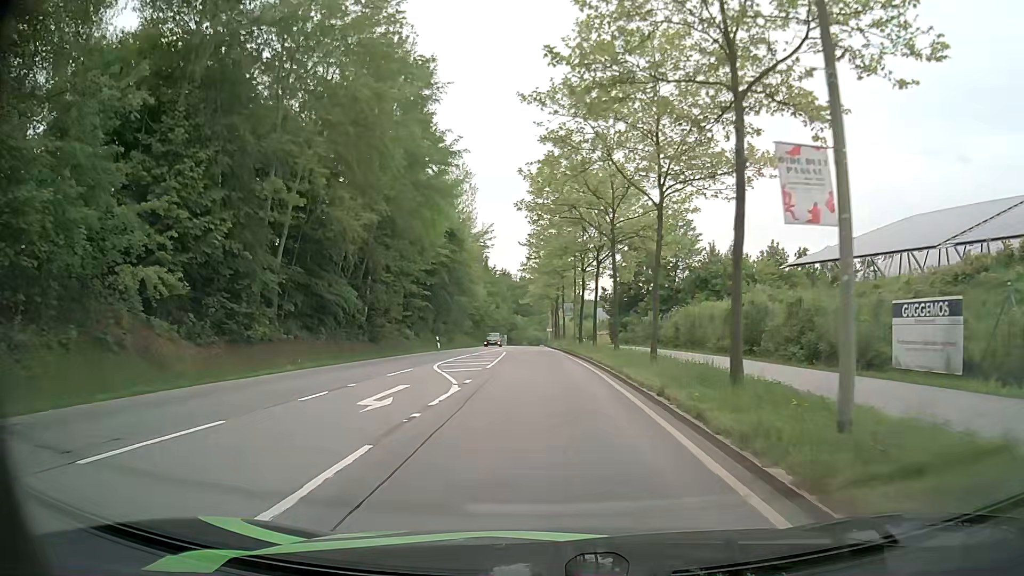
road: secondary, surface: asphalt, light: Day
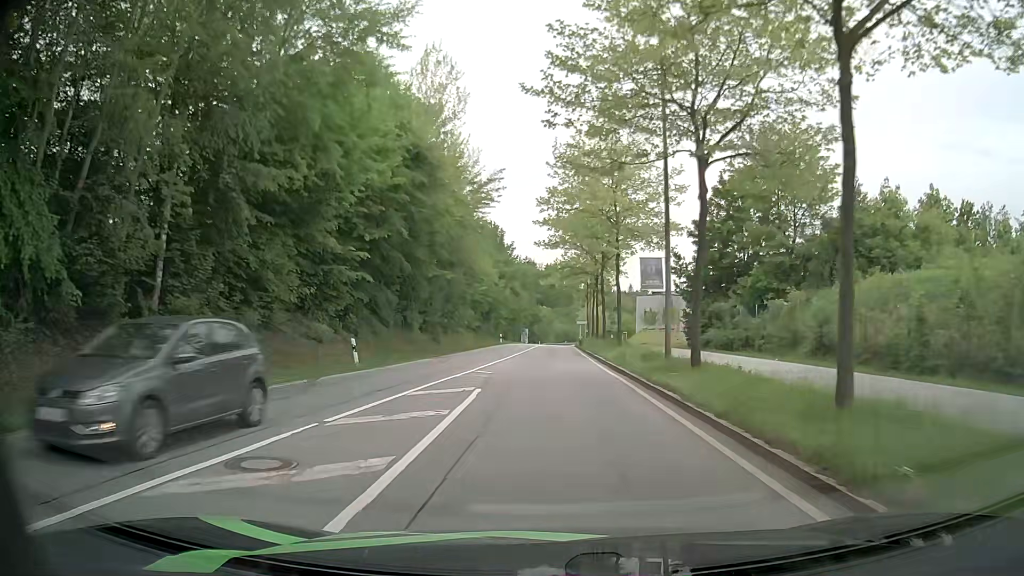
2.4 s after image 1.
(-0.4, +27.7) m; -2°
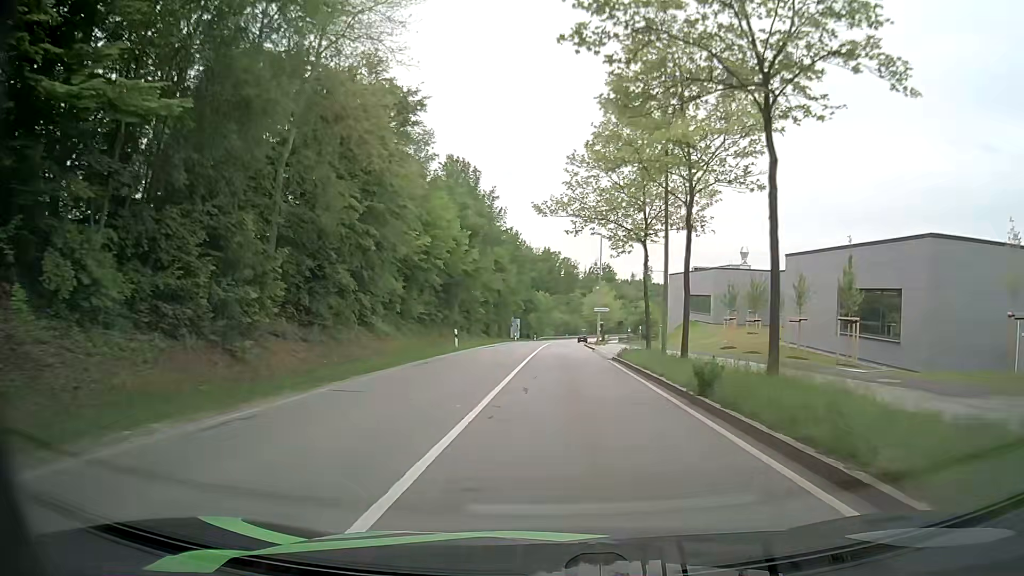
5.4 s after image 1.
(-0.3, +36.5) m; 0°
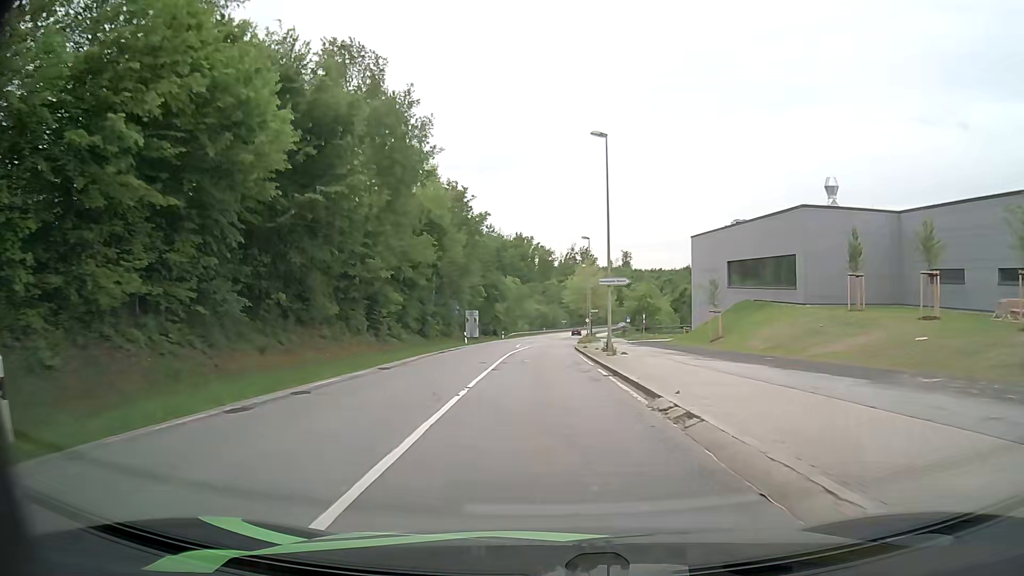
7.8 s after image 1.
(+0.7, +31.1) m; +2°
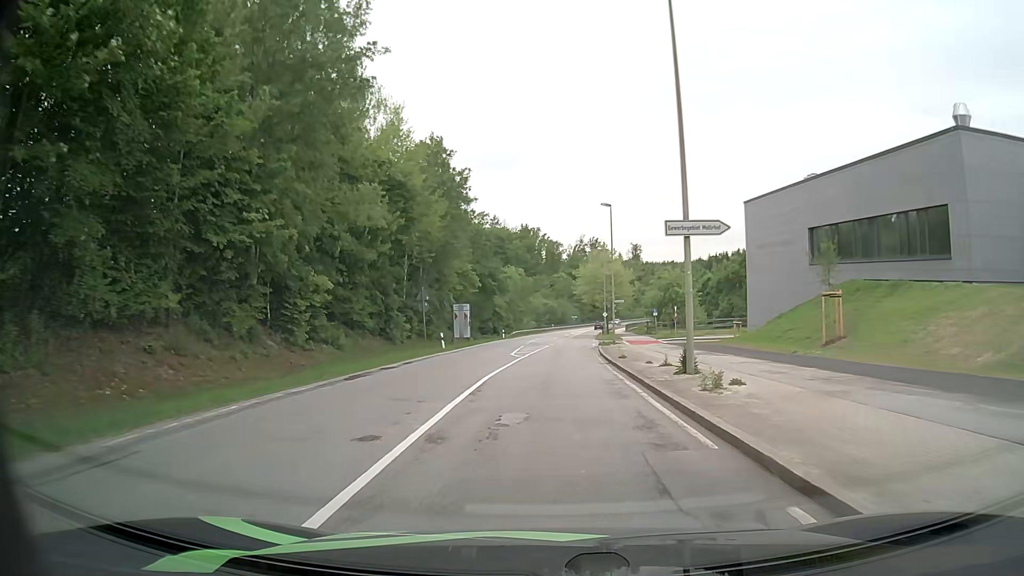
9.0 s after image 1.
(0.0, +16.3) m; 0°
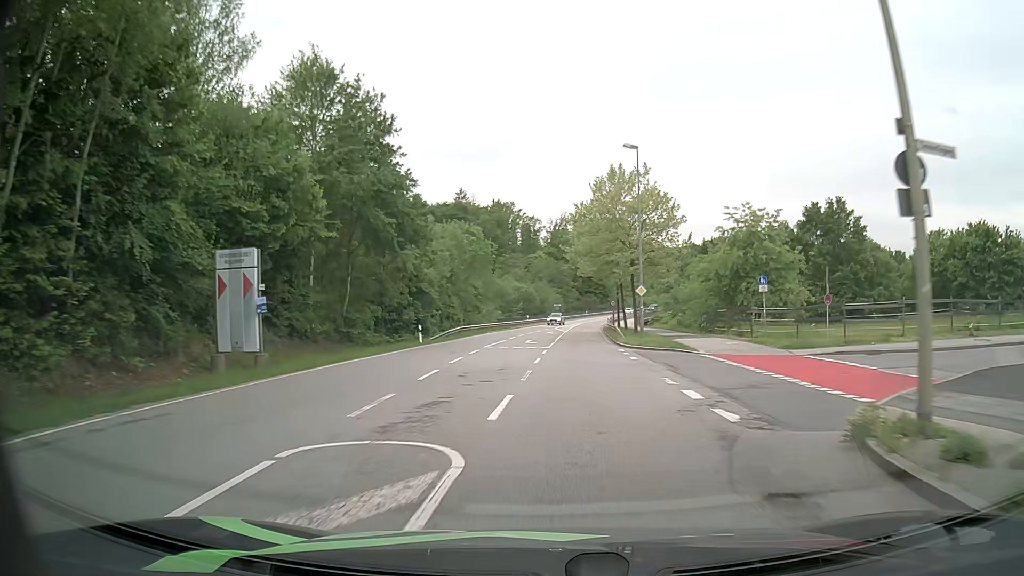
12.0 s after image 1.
(+0.5, +43.1) m; +2°
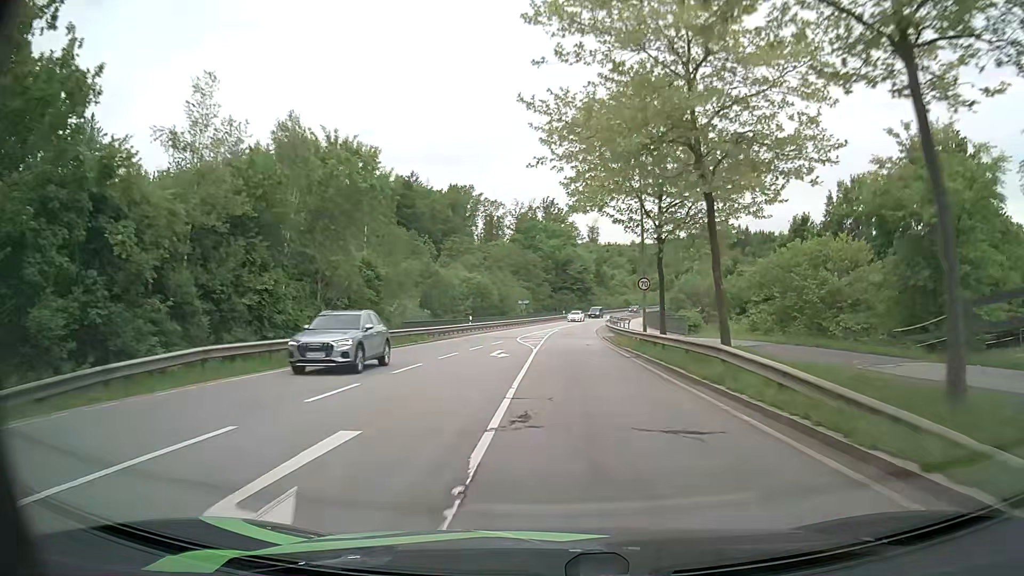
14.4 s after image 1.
(+0.7, +36.2) m; +2°
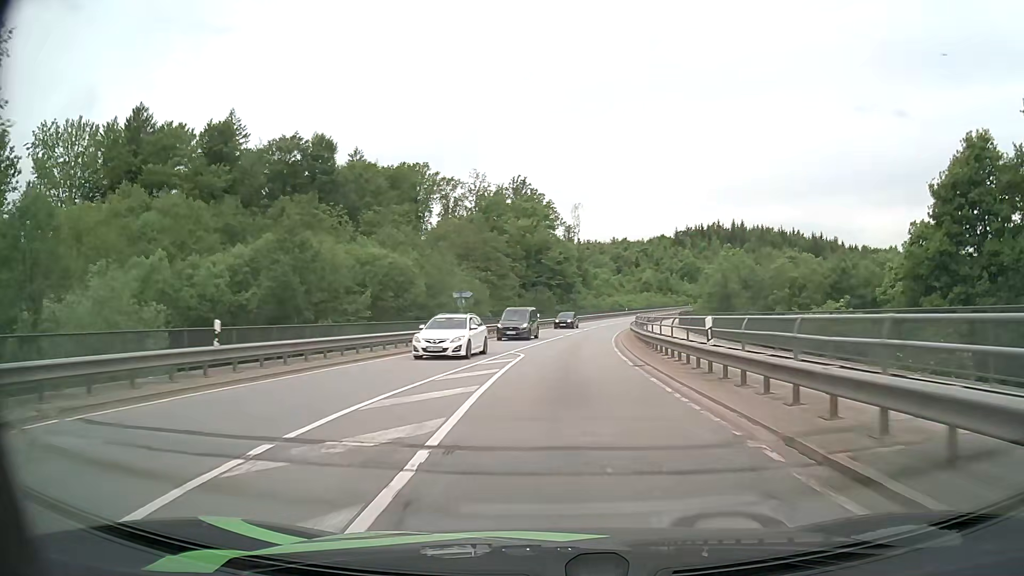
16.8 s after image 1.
(+0.8, +37.2) m; +2°
(0, +10) (0, +20) (+1, +30) (+2, +40) (+3, +50) (+4, +60) (+6, +70) (+8, +79) (+11, +89) (+14, +99) m
